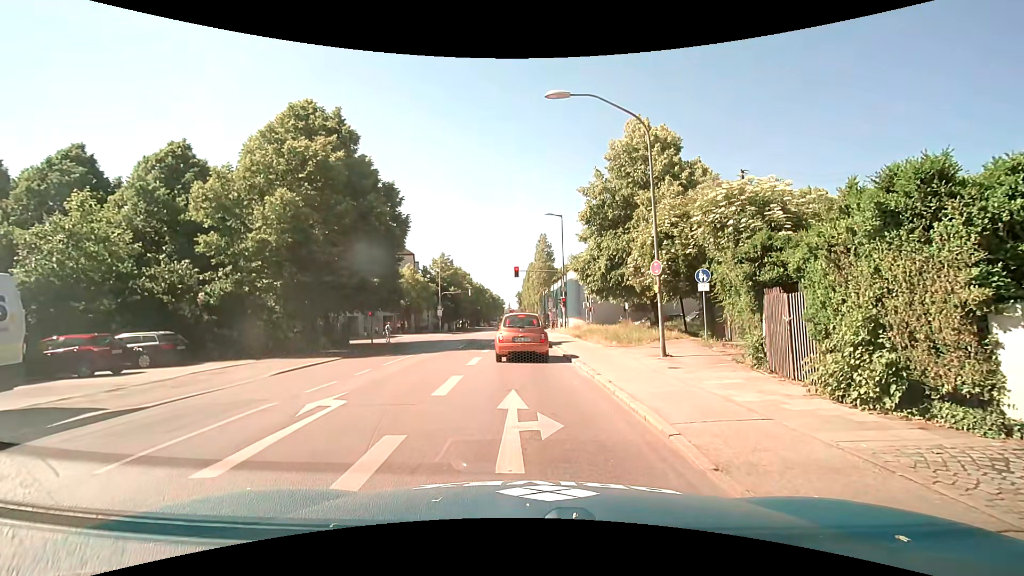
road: secondary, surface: asphalt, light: Day
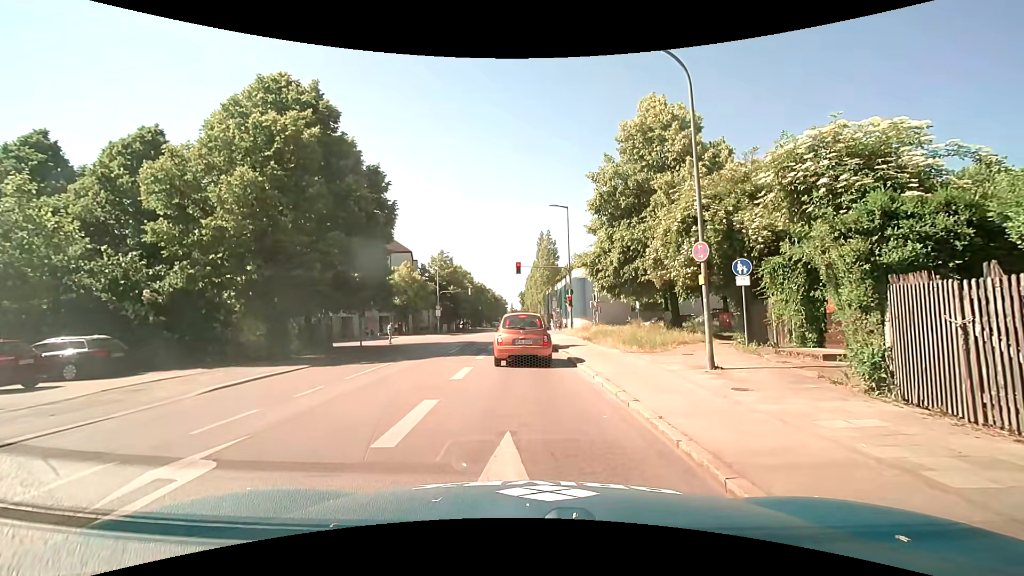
(0.0, +3.5) m; 0°
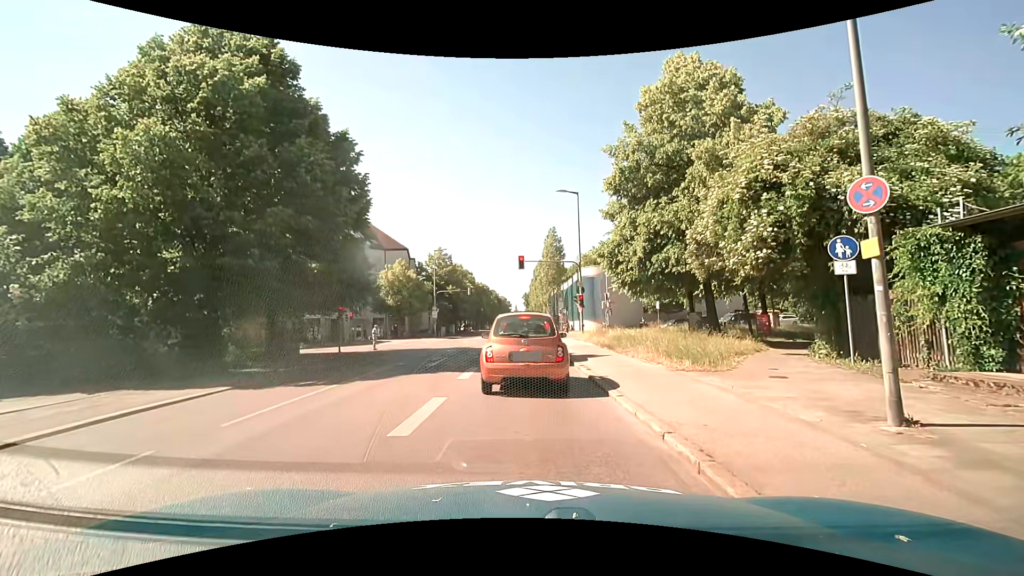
(0.0, +5.2) m; 0°
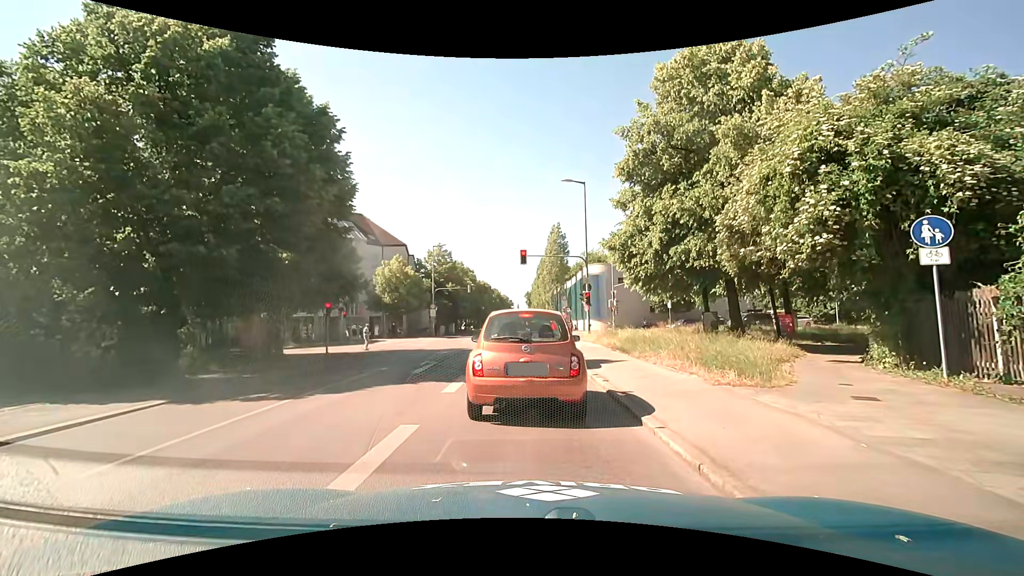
(-0.1, +2.4) m; -2°
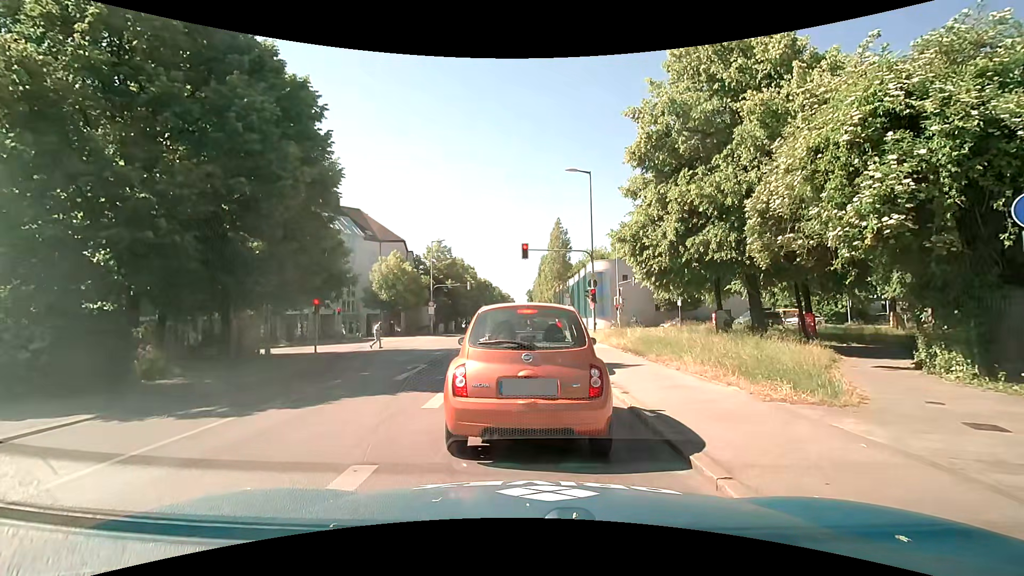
(0.0, +1.8) m; -1°
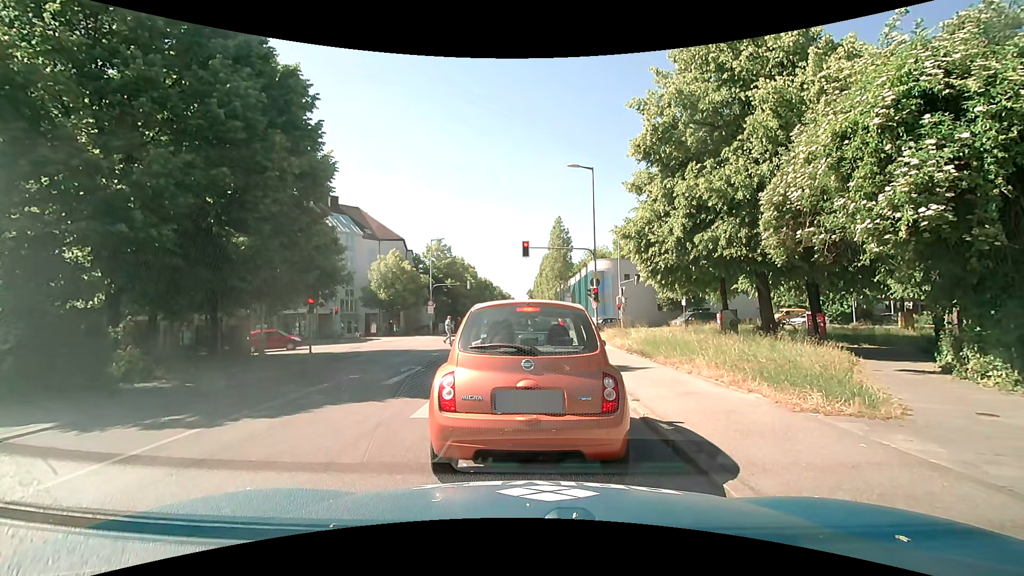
(0.0, +0.8) m; 0°
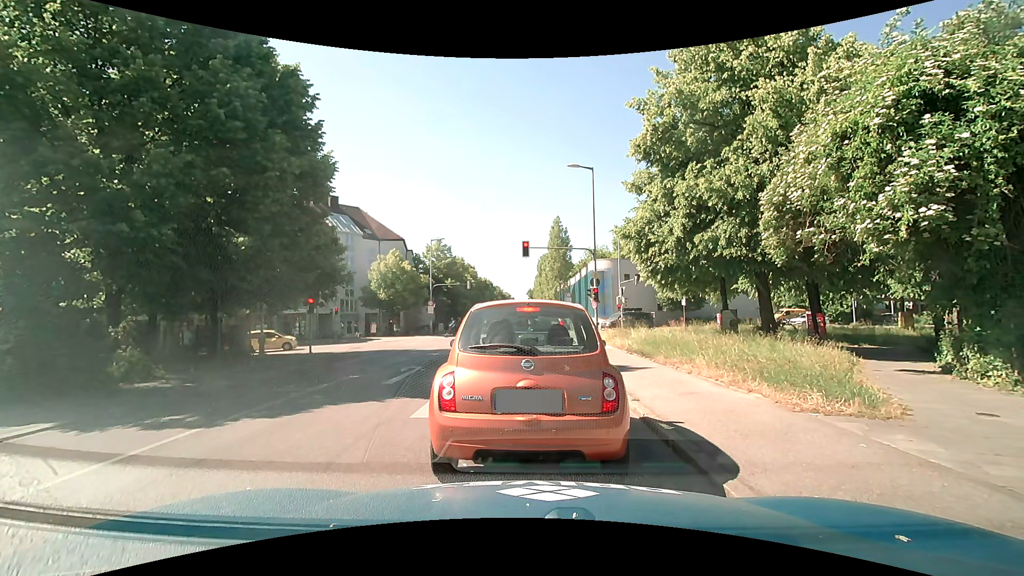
(0.0, 0.0) m; 0°
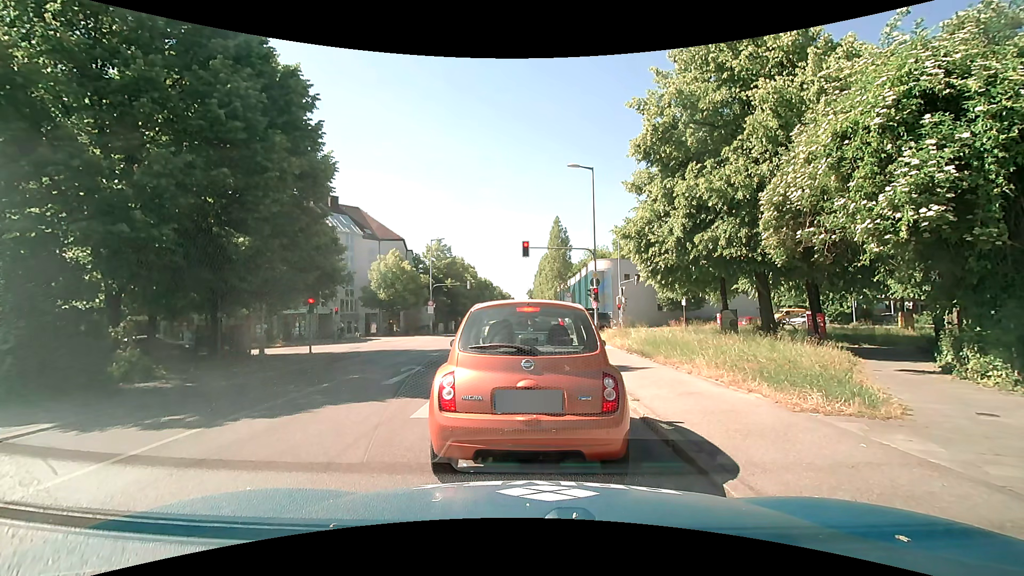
(0.0, 0.0) m; 0°
(0, +10) (0, +20) (+1, +30) (+1, +40) (+1, +50) (+1, +60) (+1, +70) (+1, +80) (+1, +90) (+1, +100) m
